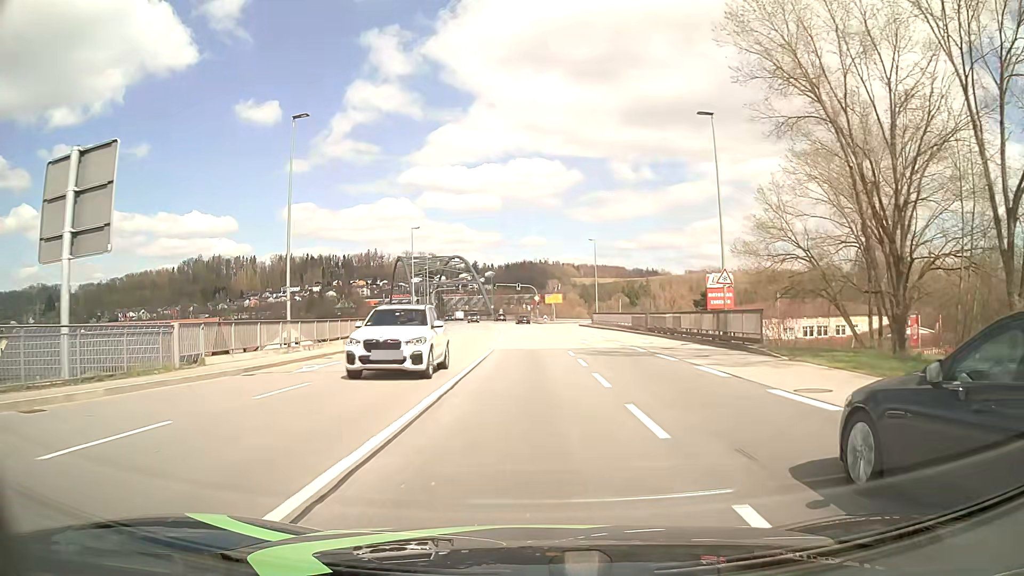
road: primary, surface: asphalt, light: Day
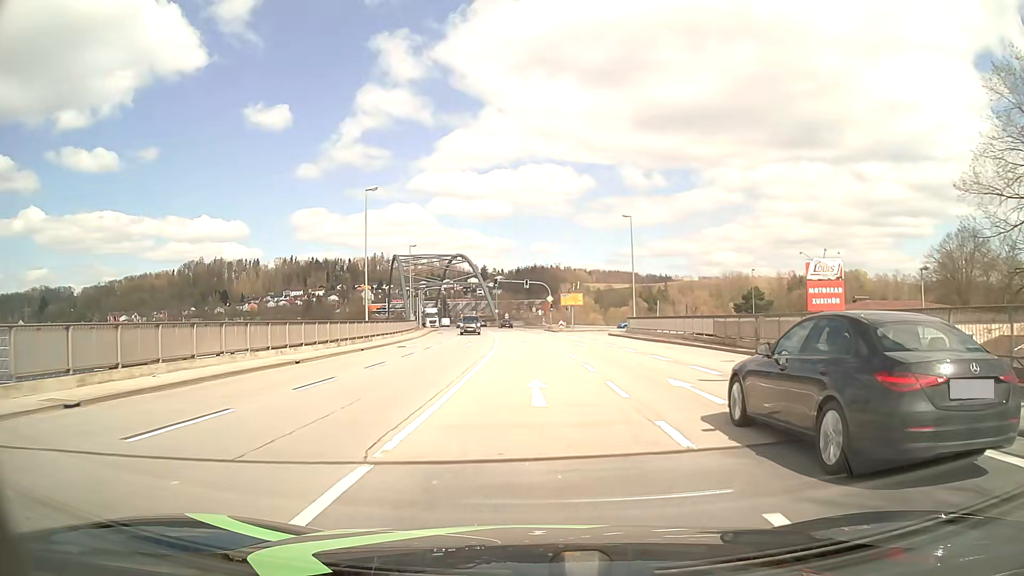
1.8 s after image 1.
(-0.2, +22.6) m; -1°
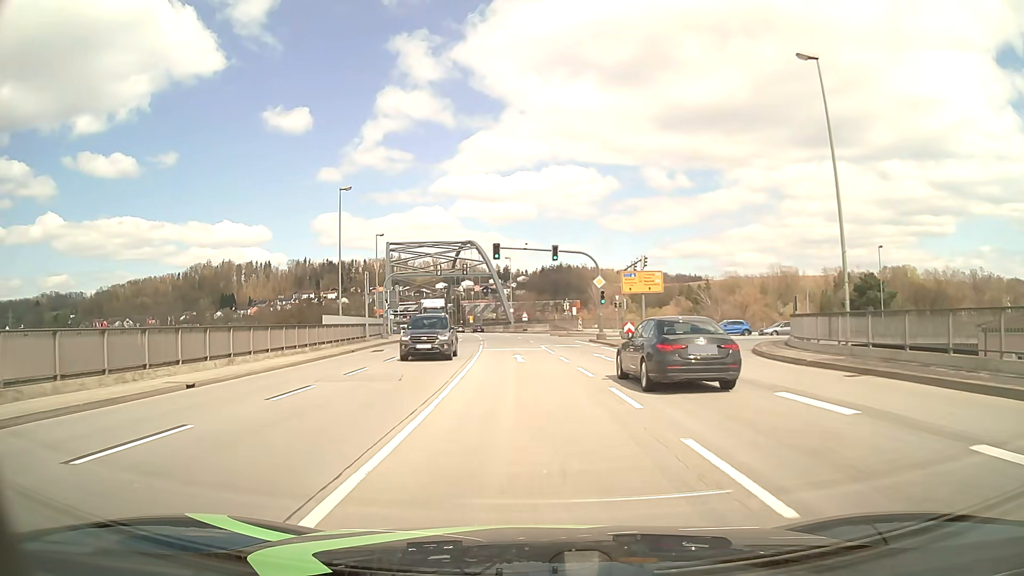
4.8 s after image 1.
(-0.8, +37.5) m; -2°
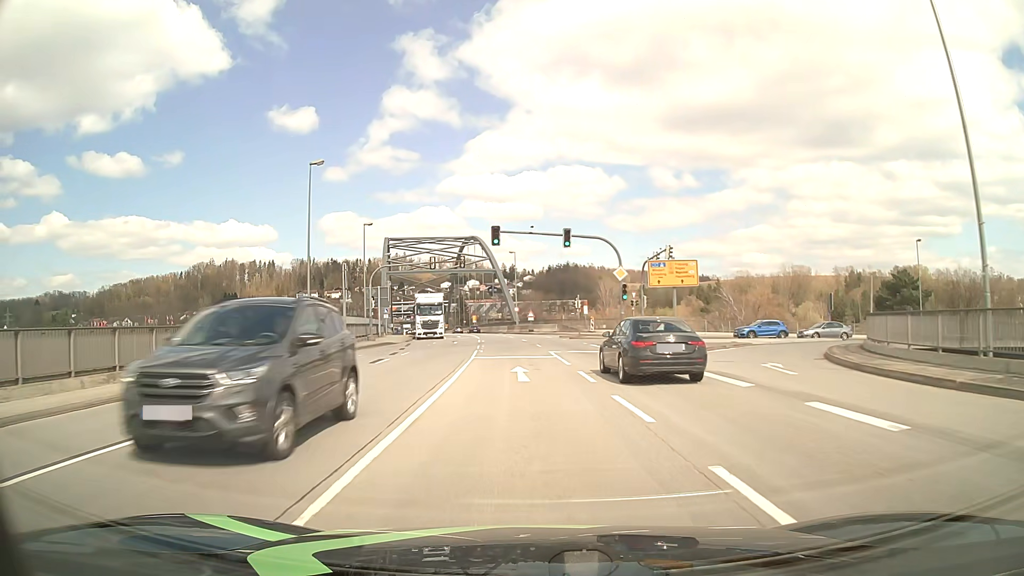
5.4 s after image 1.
(-0.1, +7.5) m; -1°
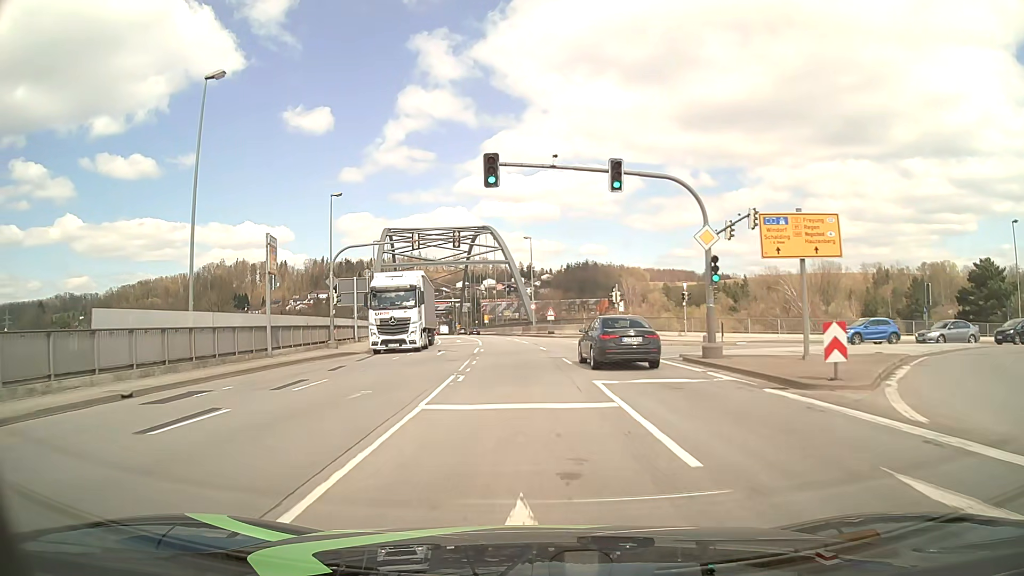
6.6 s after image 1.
(-0.1, +14.8) m; -1°
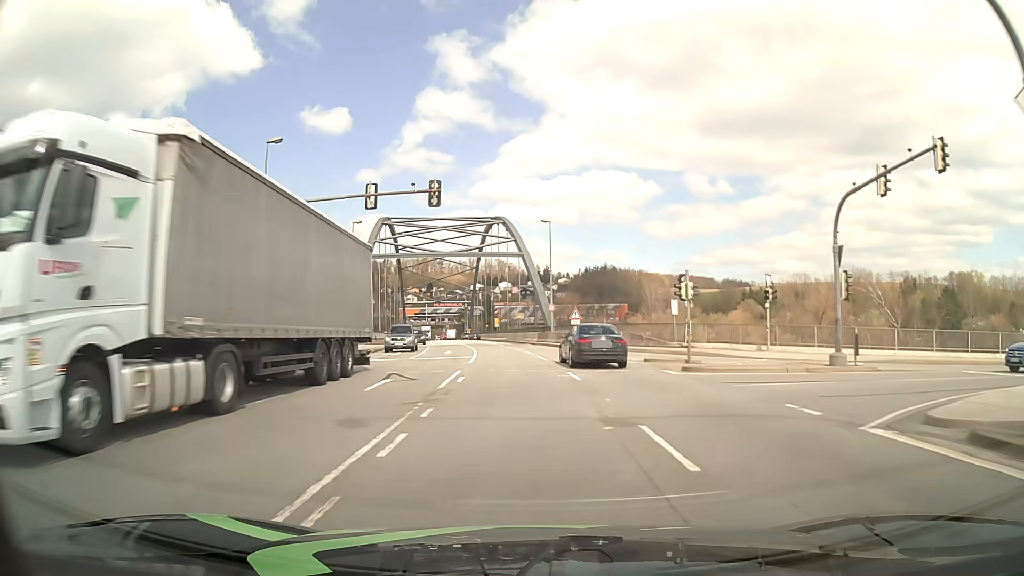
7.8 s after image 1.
(-0.3, +14.6) m; -2°
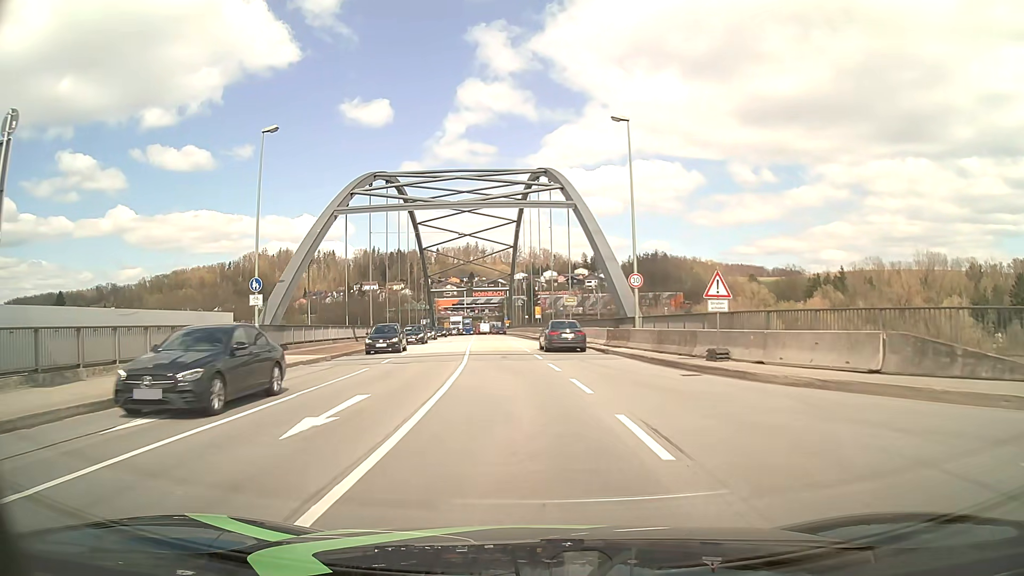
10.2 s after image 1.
(-0.7, +26.8) m; -4°
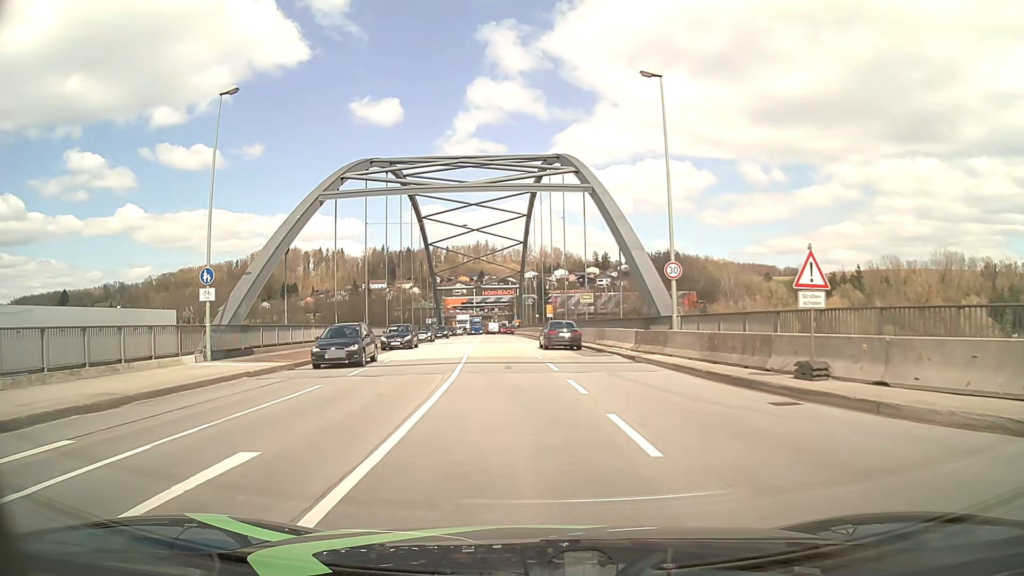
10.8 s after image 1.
(-0.1, +5.7) m; -1°
